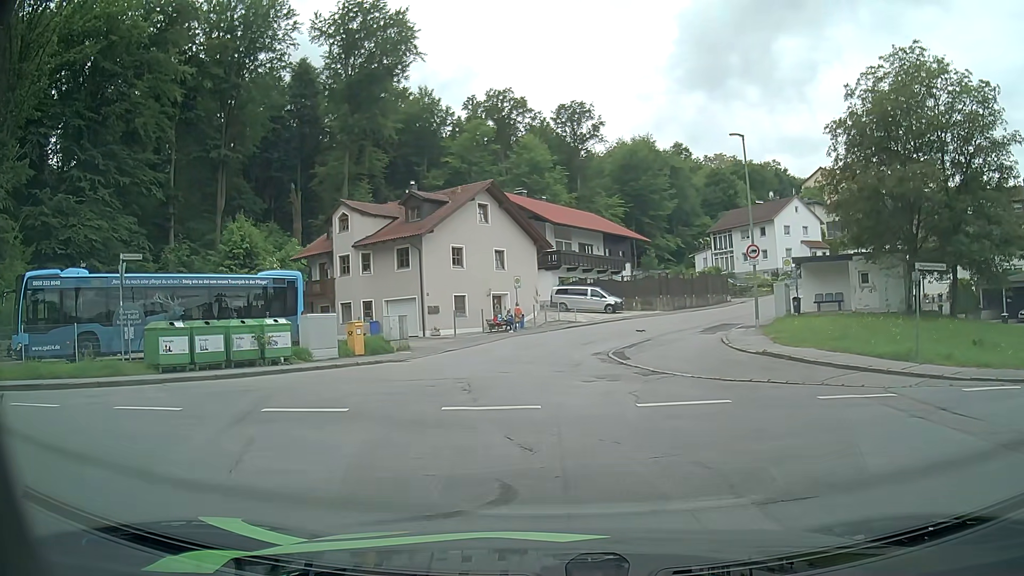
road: residential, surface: asphalt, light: Day
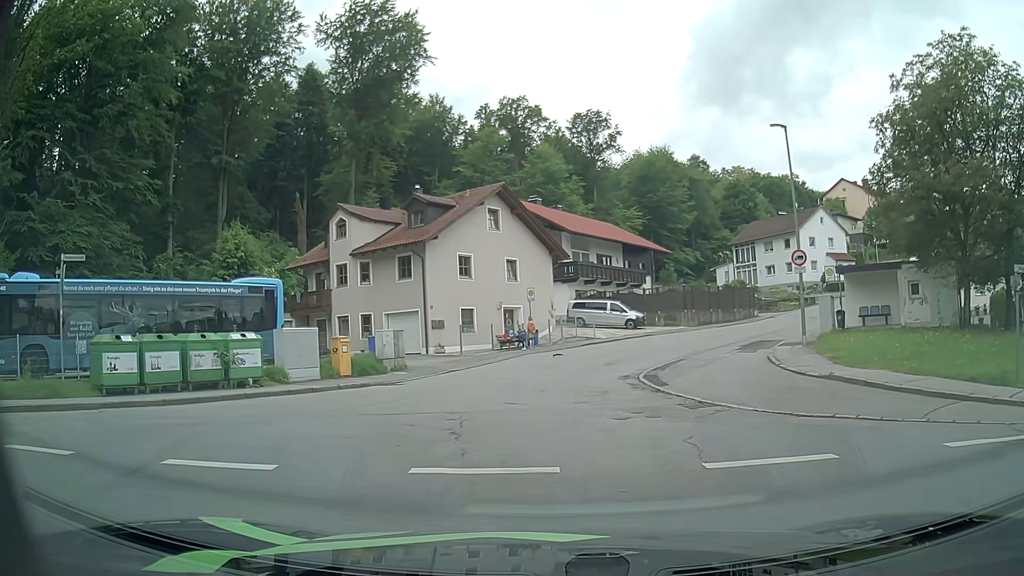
(0.0, +3.8) m; -1°
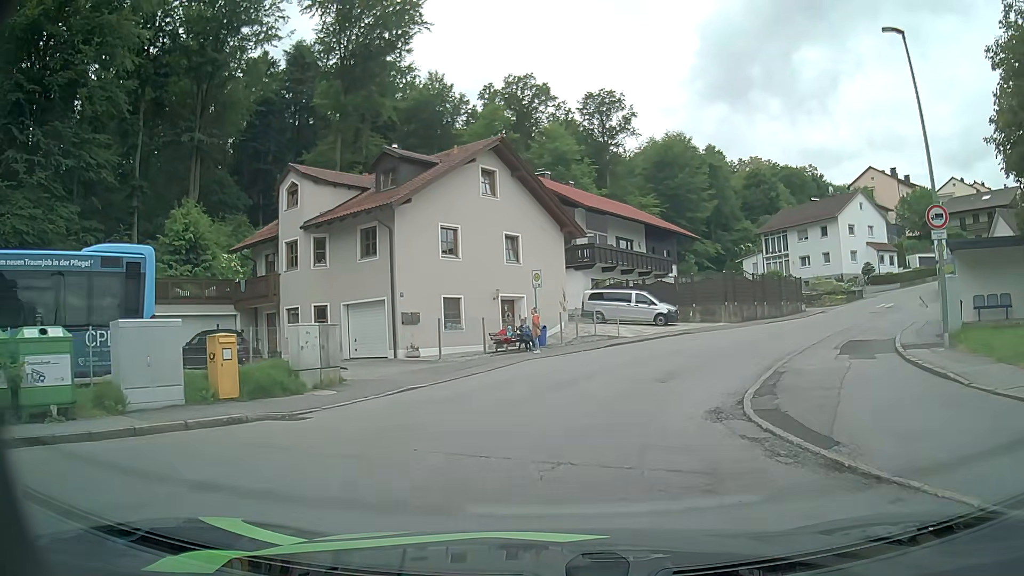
(-0.2, +9.1) m; -2°
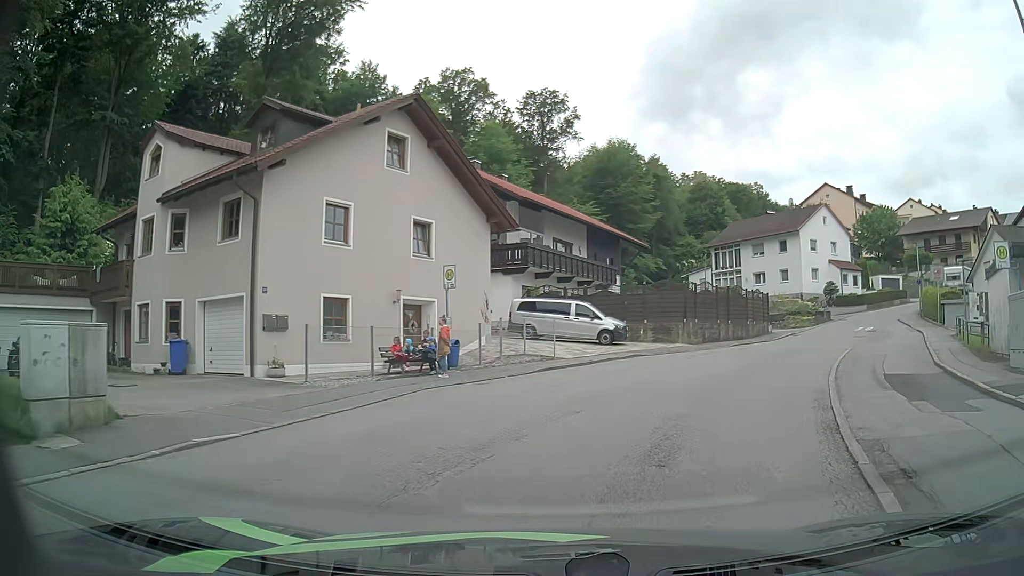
(+0.3, +6.9) m; +6°
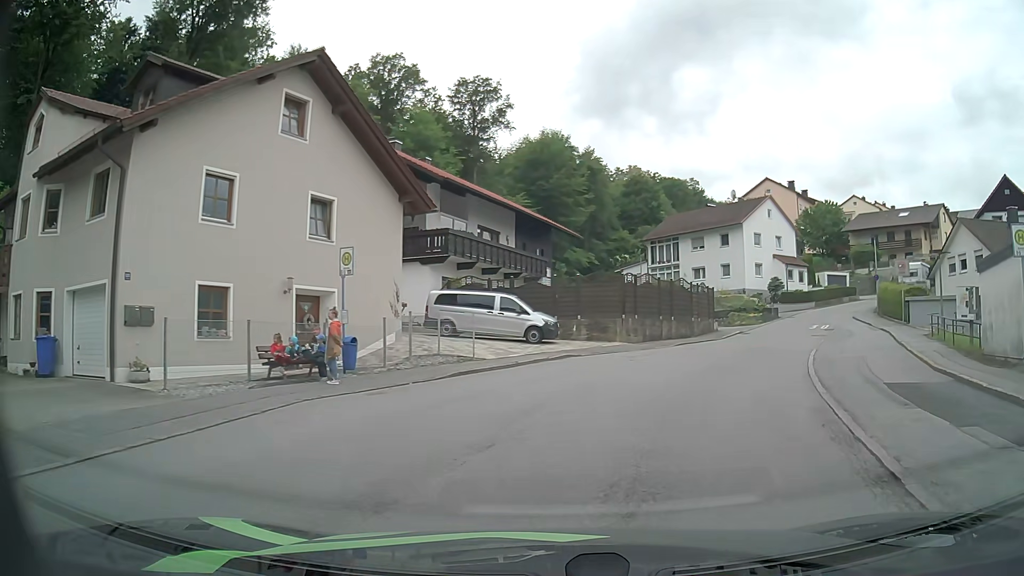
(+0.2, +3.5) m; +6°
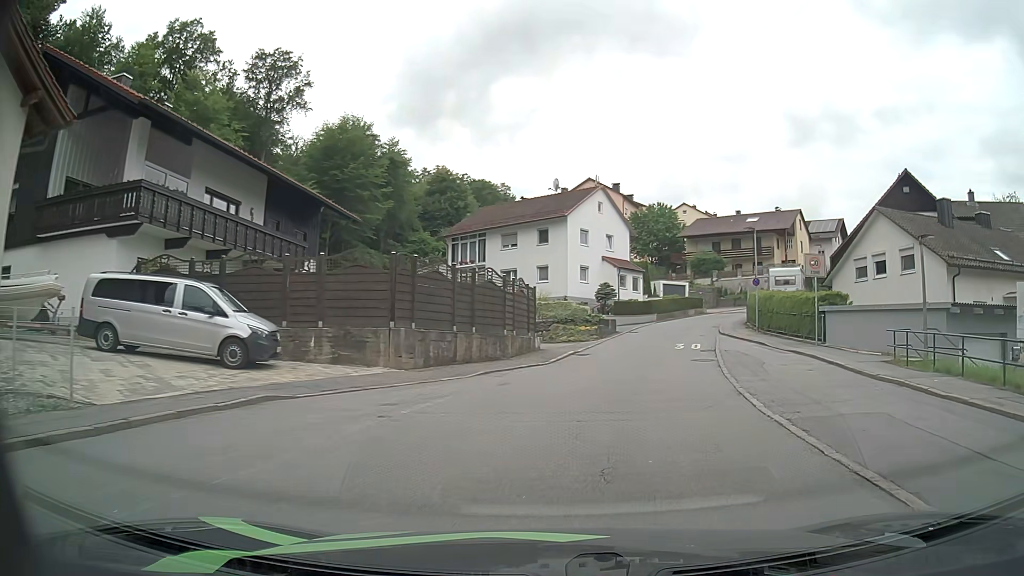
(+1.6, +11.6) m; +17°
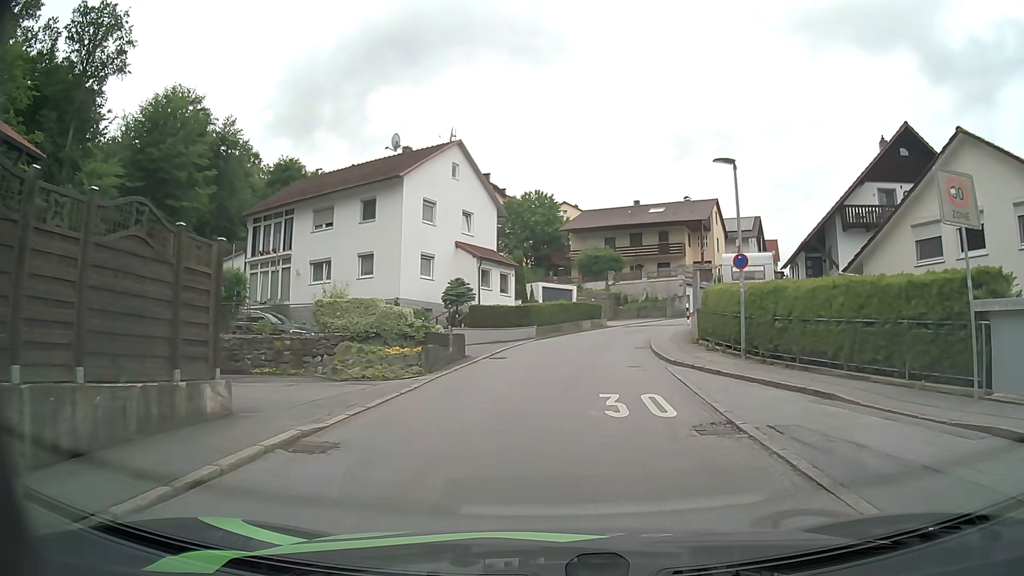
(+1.8, +16.7) m; +10°
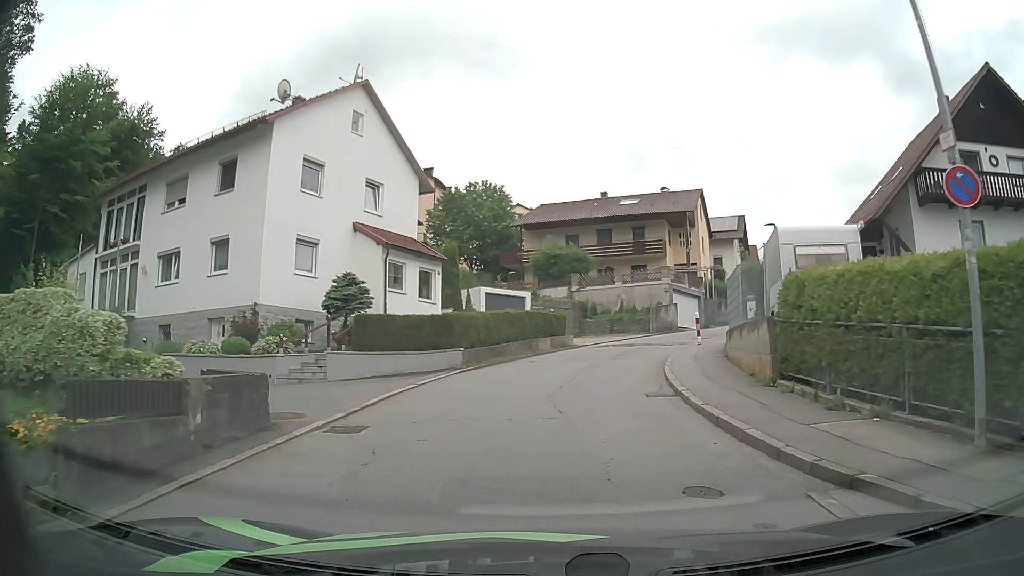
(+0.5, +11.4) m; +4°
(0, +10) (+2, +20) (+5, +29) (+11, +38) (+16, +46) (+21, +54) (+27, +63) (+31, +72) (+34, +81) (+36, +91) m
